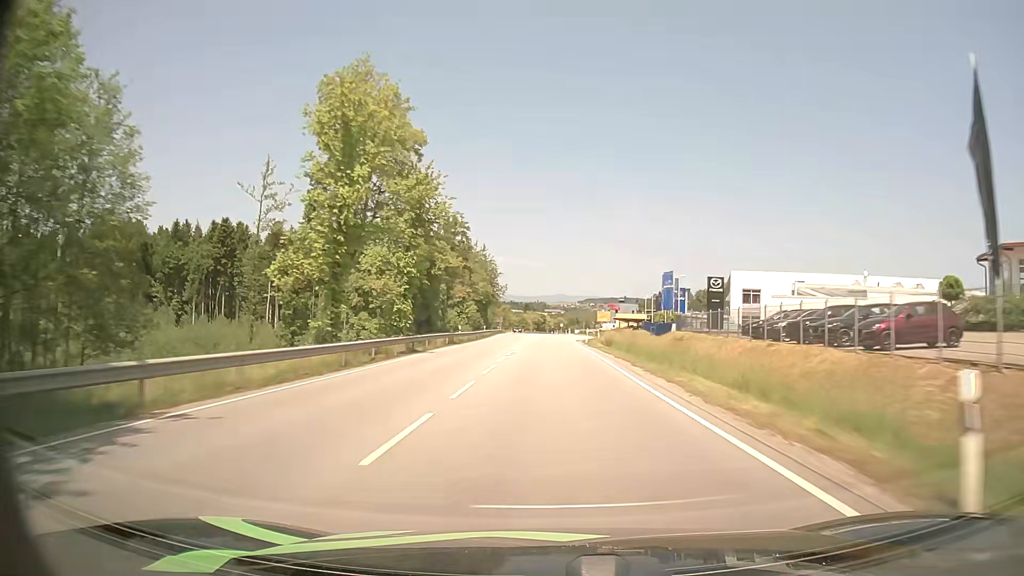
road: primary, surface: asphalt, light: Day
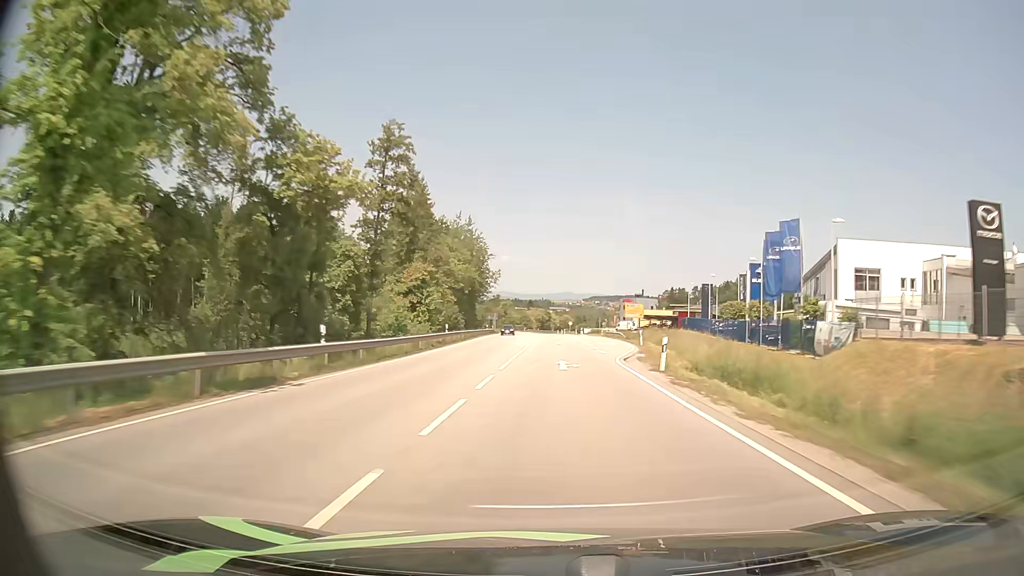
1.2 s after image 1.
(-0.2, +34.3) m; 0°
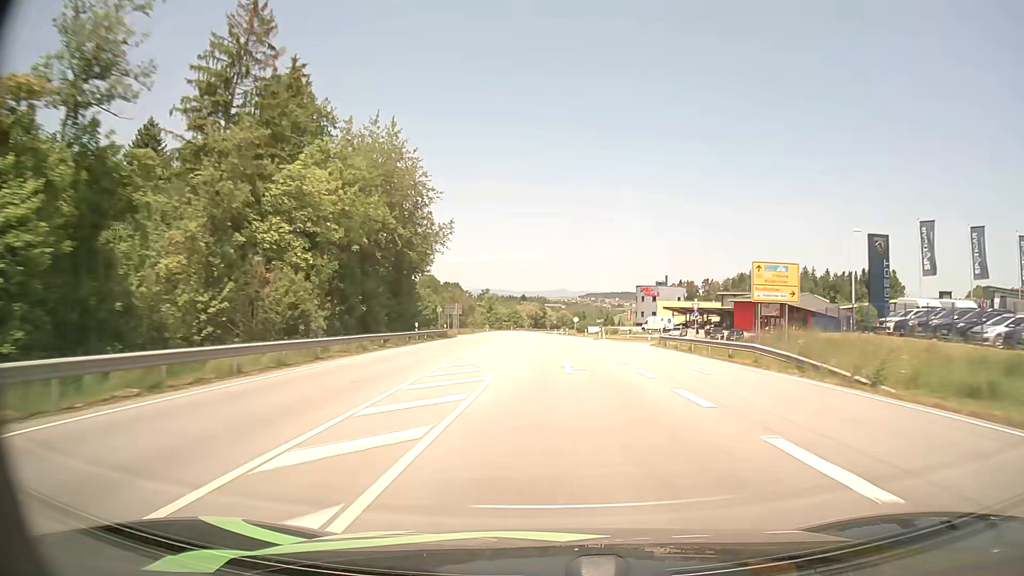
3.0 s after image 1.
(+0.1, +51.2) m; 0°
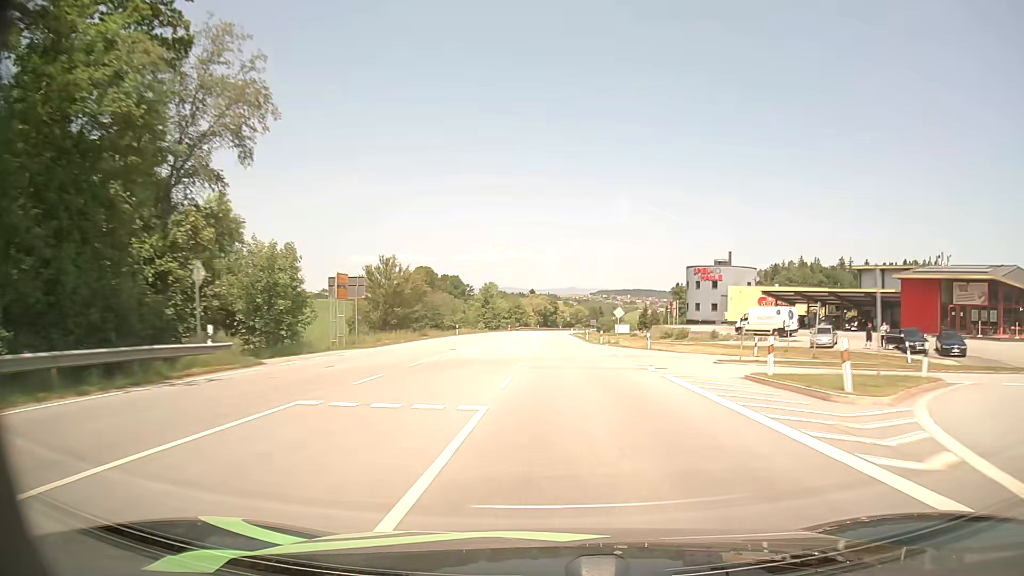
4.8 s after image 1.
(-0.3, +50.7) m; -1°
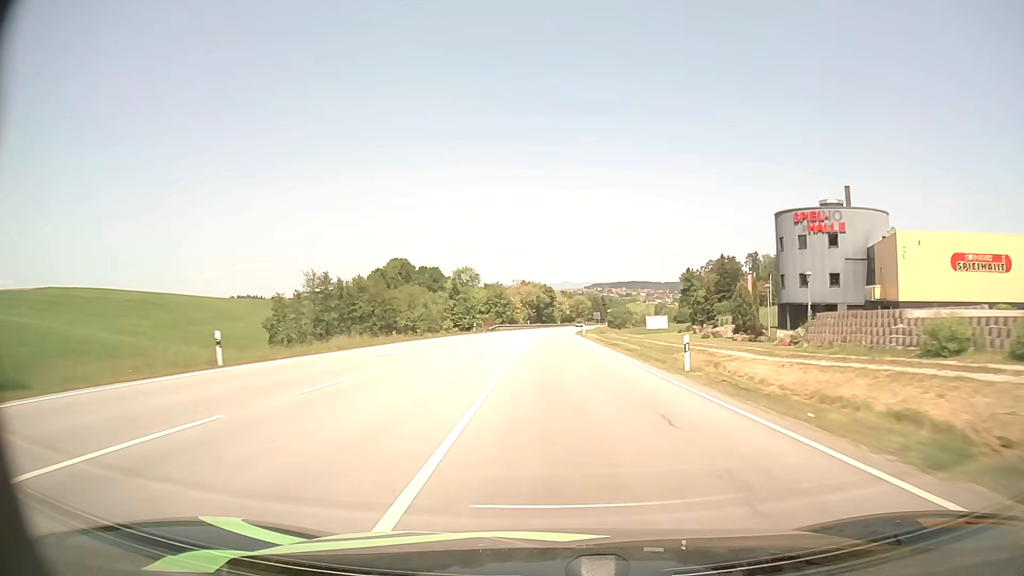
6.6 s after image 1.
(0.0, +50.2) m; 0°
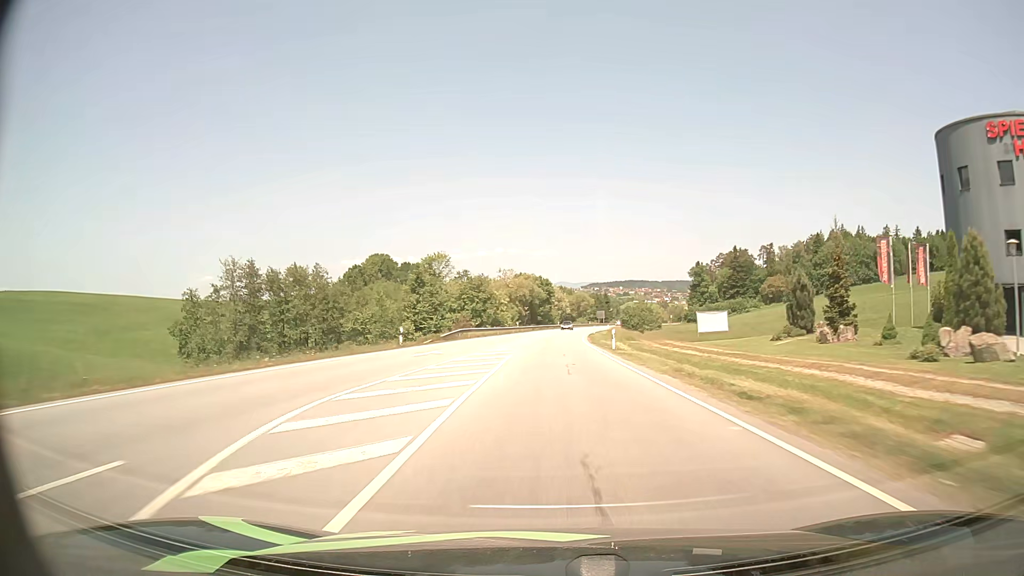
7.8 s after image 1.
(+0.1, +33.1) m; 0°
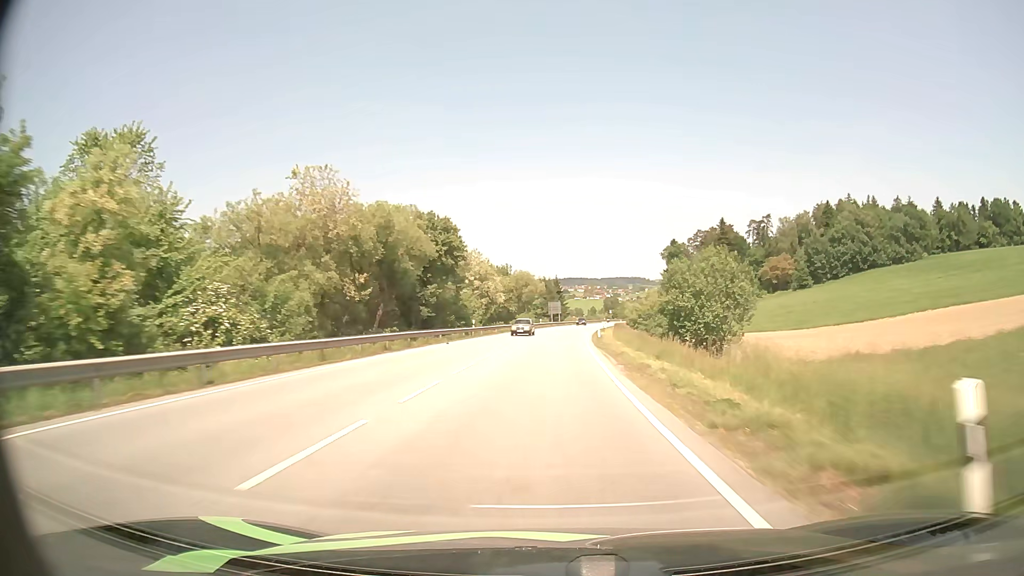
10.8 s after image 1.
(+3.0, +80.5) m; +5°
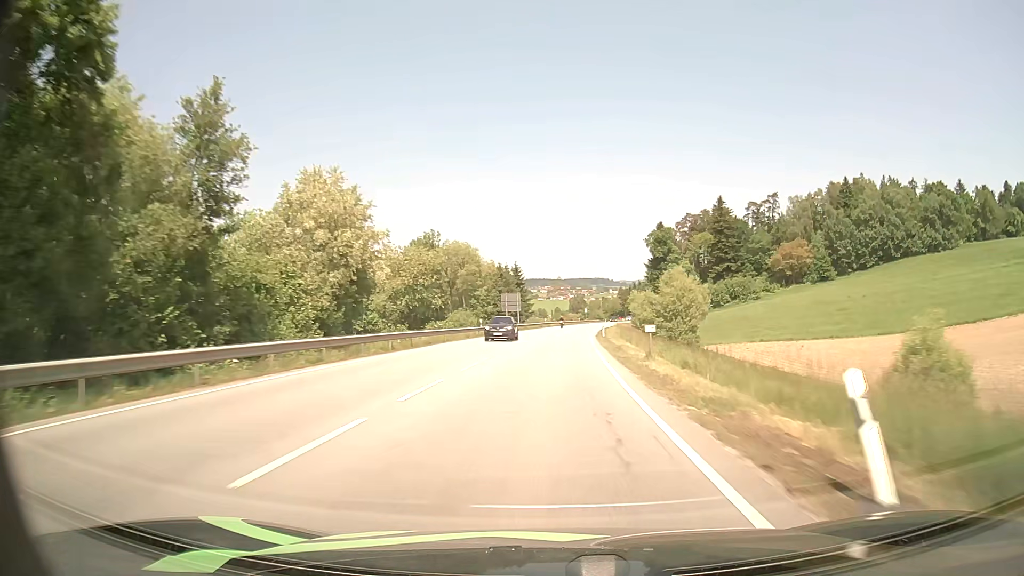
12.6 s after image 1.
(+1.3, +48.1) m; +3°
(0, +10) (0, +20) (+1, +30) (+1, +40) (+1, +50) (+2, +60) (+3, +70) (+4, +80) (+5, +90) (+6, +100) m
